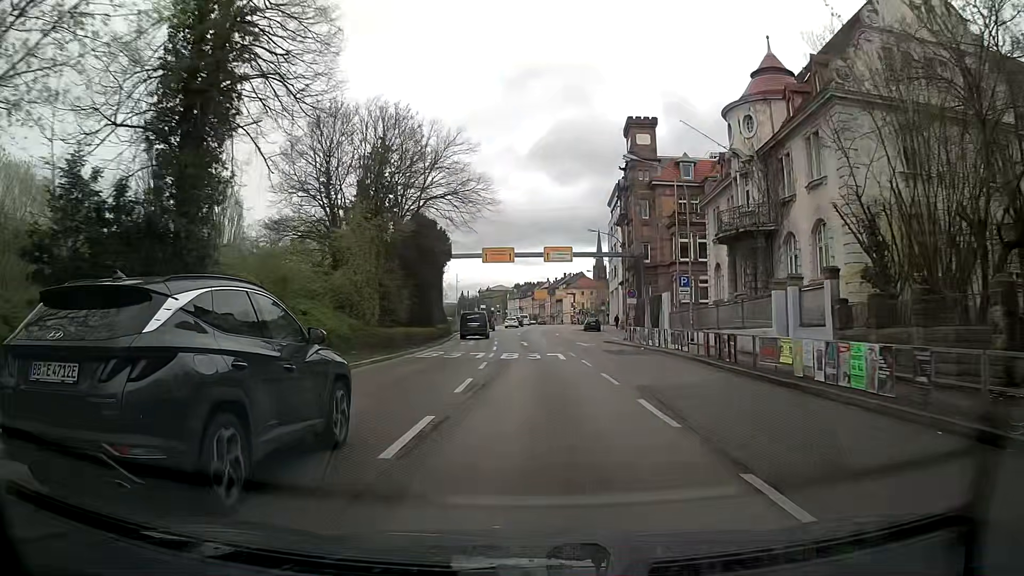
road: primary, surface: asphalt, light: Day
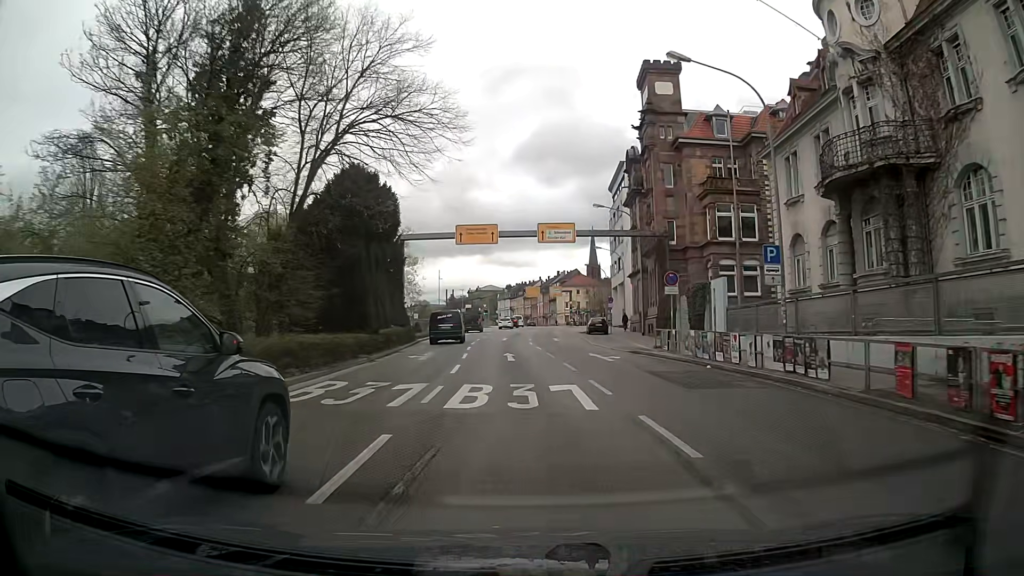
(-0.2, +14.2) m; -1°
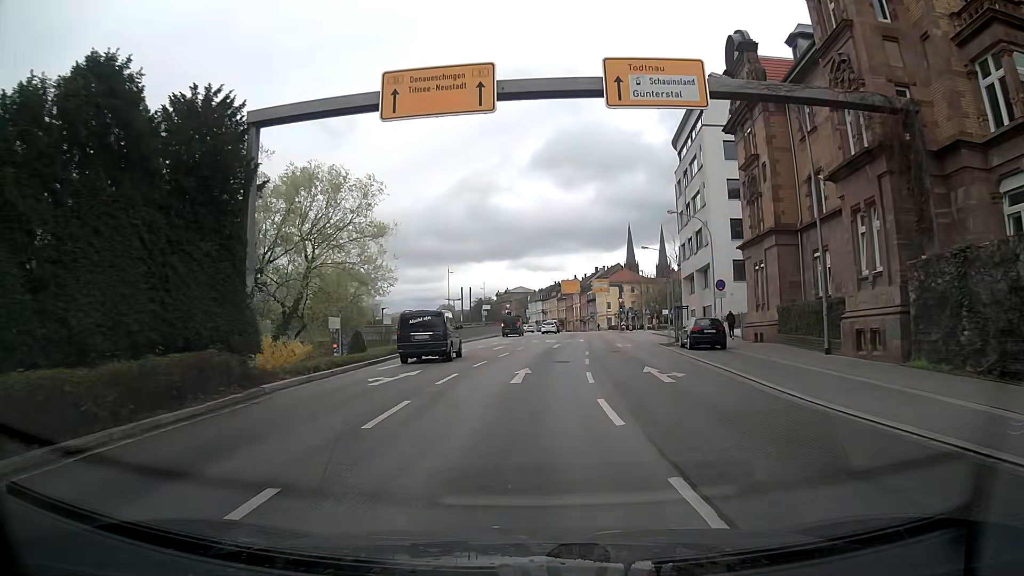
(-0.5, +28.0) m; -3°
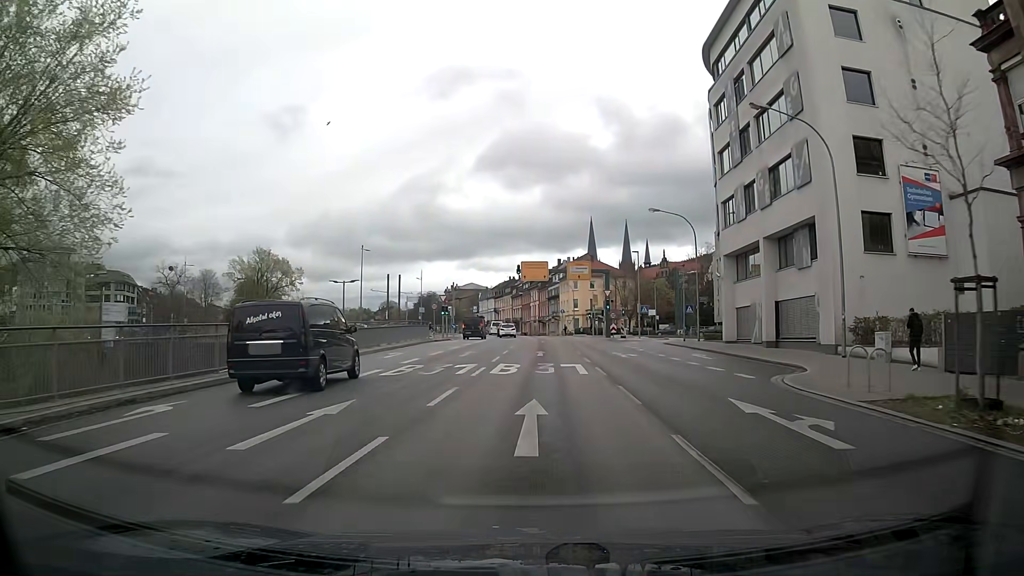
(+0.7, +28.0) m; +4°
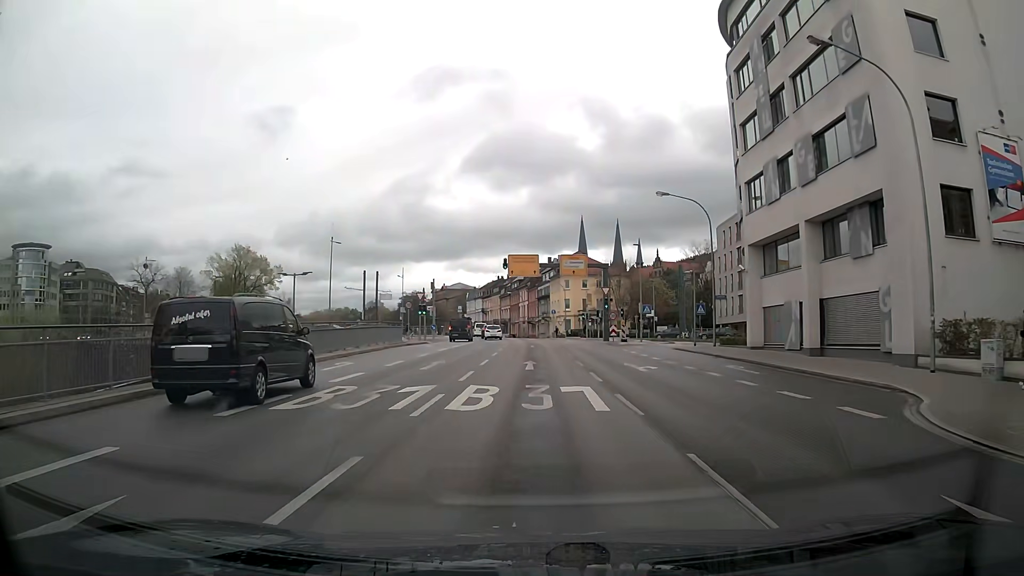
(0.0, +7.1) m; +1°
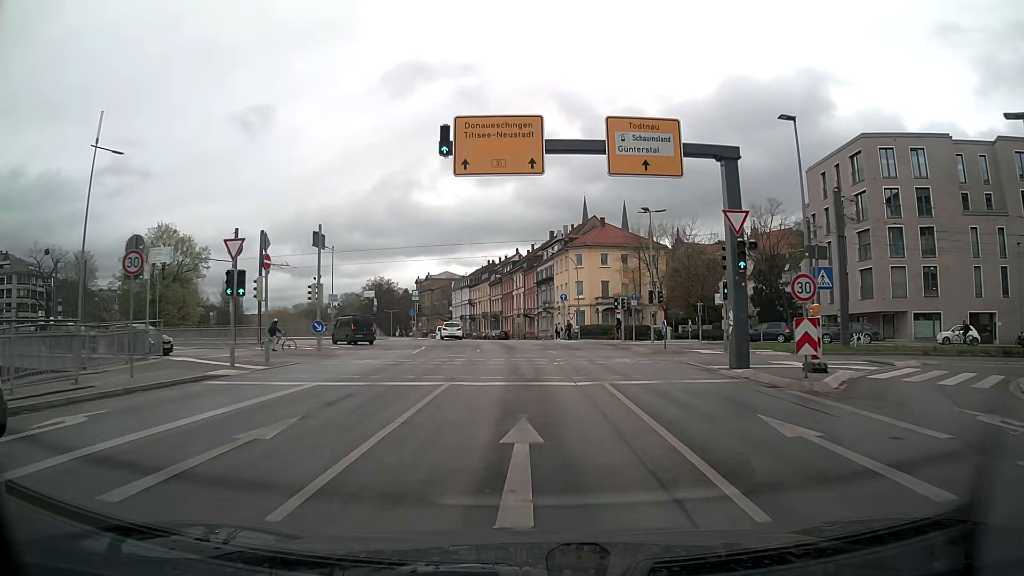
(+0.1, +35.3) m; 0°
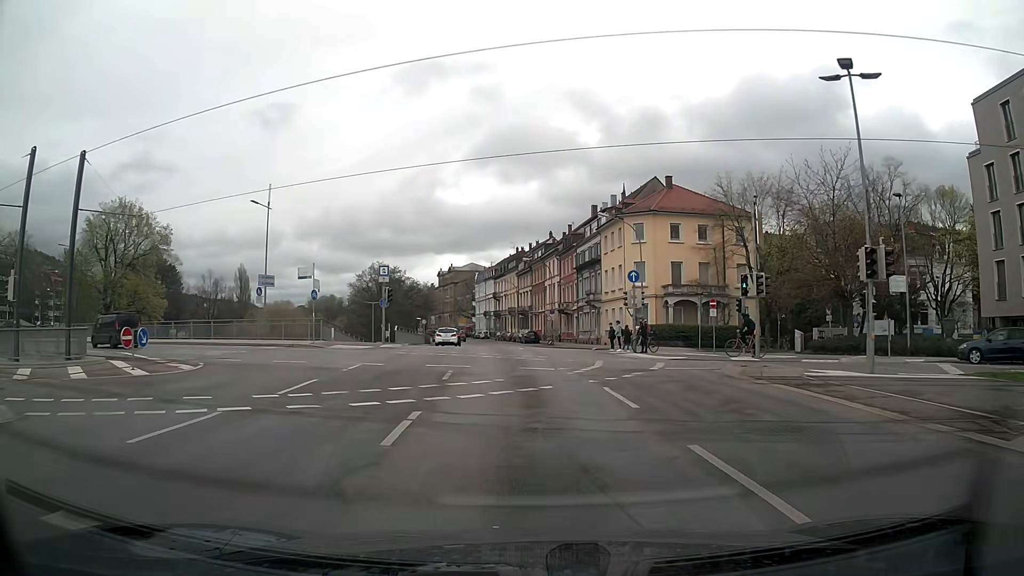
(-0.4, +24.3) m; -2°
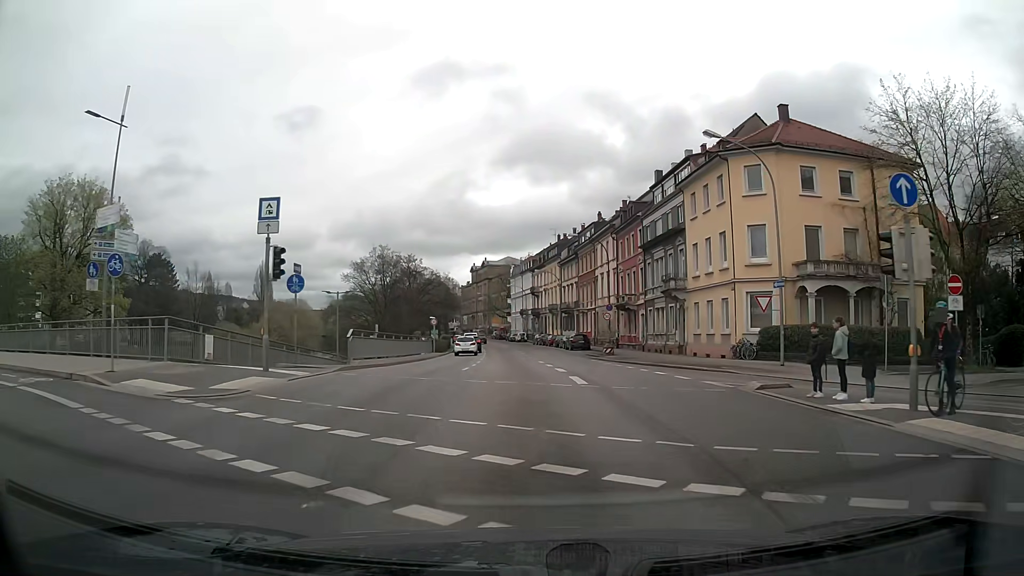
(-0.7, +21.6) m; -4°
(0, +10) (-1, +20) (-2, +30) (-3, +40) (-4, +50) (-5, +60) (-6, +70) (-7, +80) (-8, +90) (-9, +99) m
